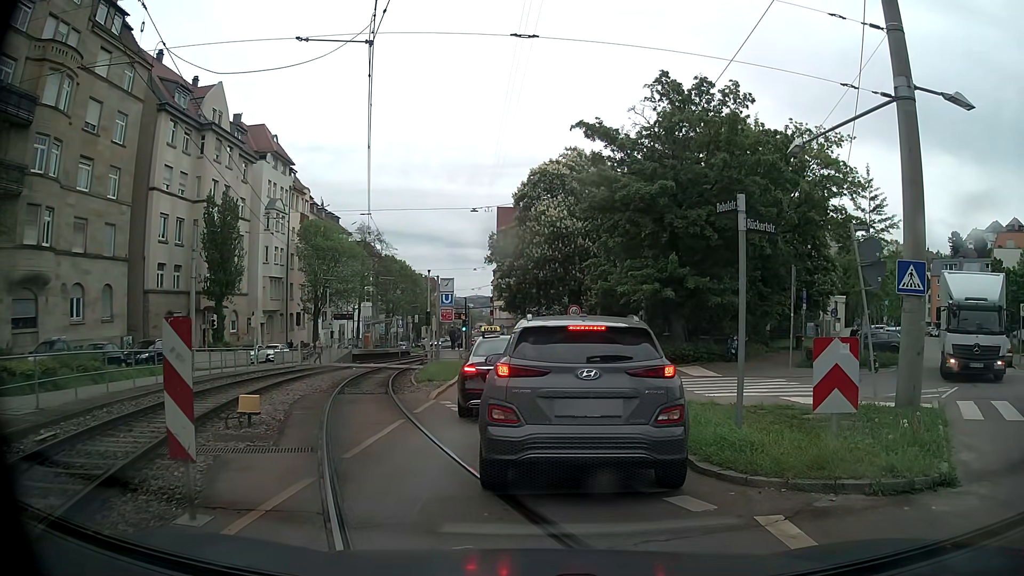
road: tertiary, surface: asphalt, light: Day
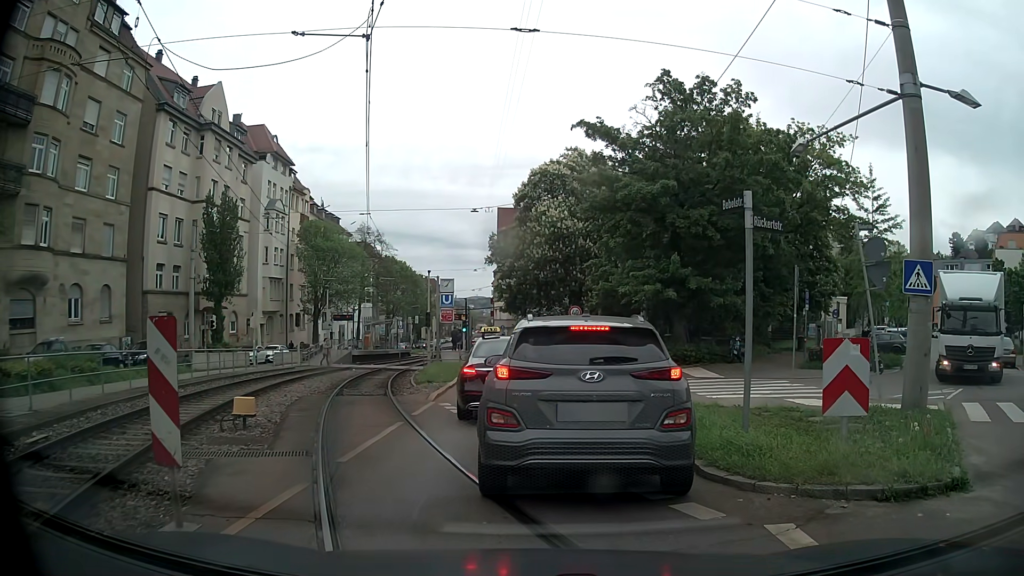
(0.0, +0.2) m; 0°
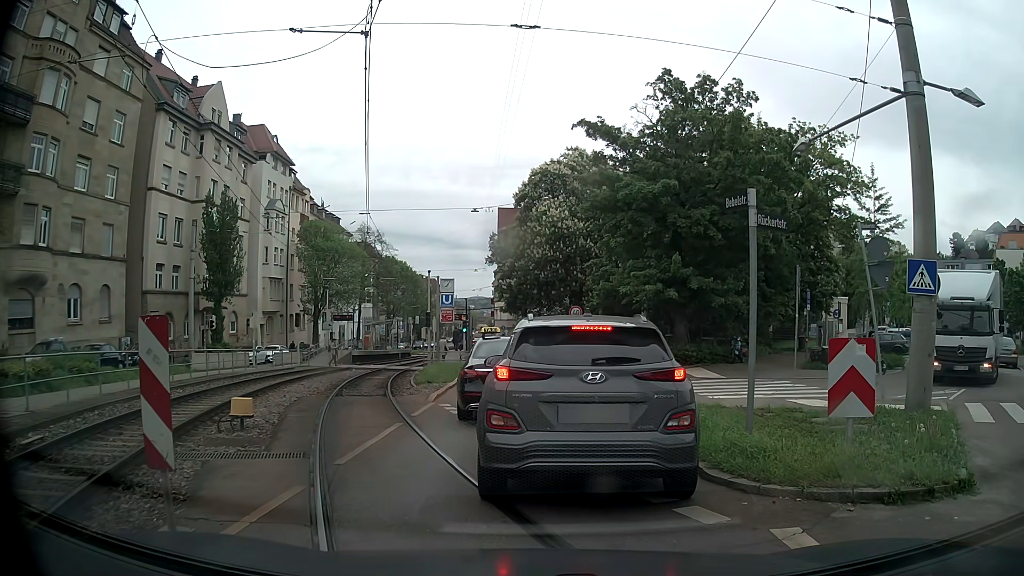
(0.0, +0.1) m; 0°
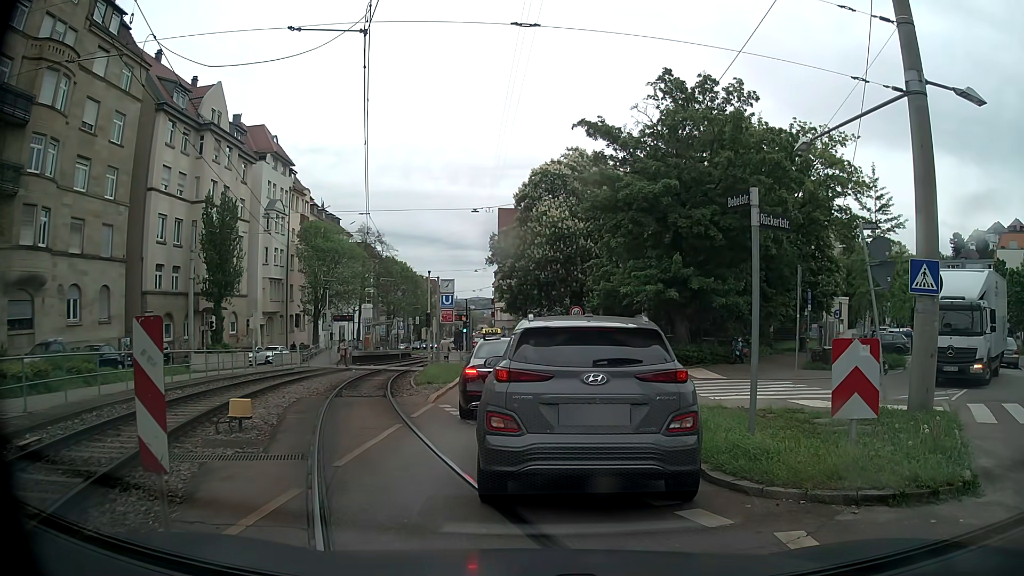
(0.0, +0.1) m; 0°
